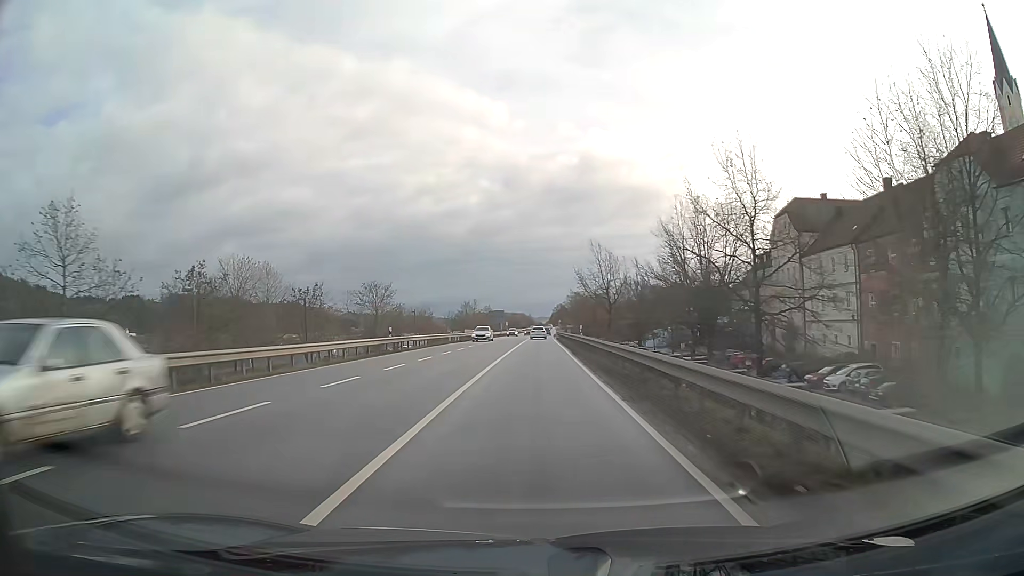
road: primary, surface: asphalt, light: Day
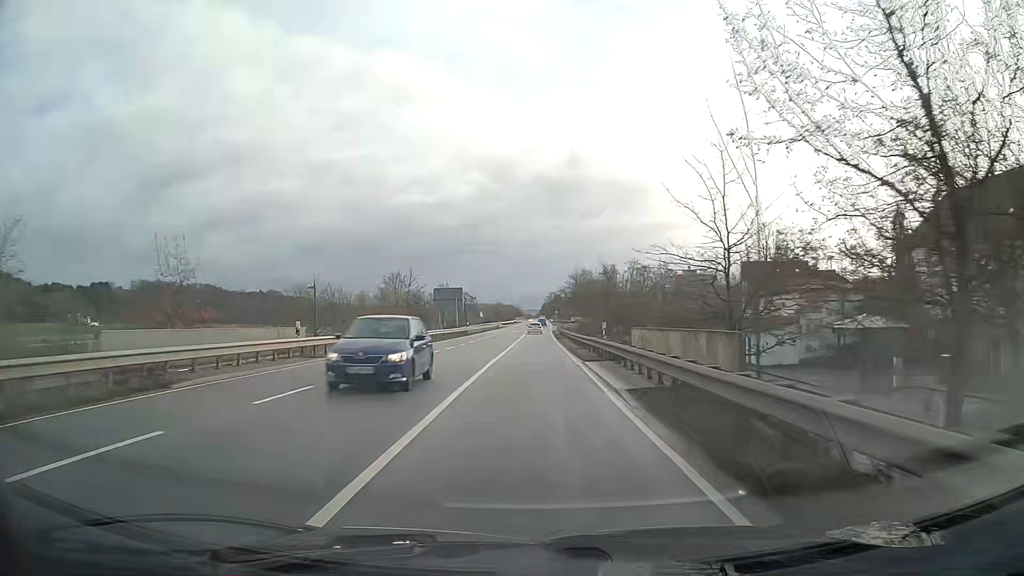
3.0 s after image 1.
(+0.5, +63.8) m; +1°
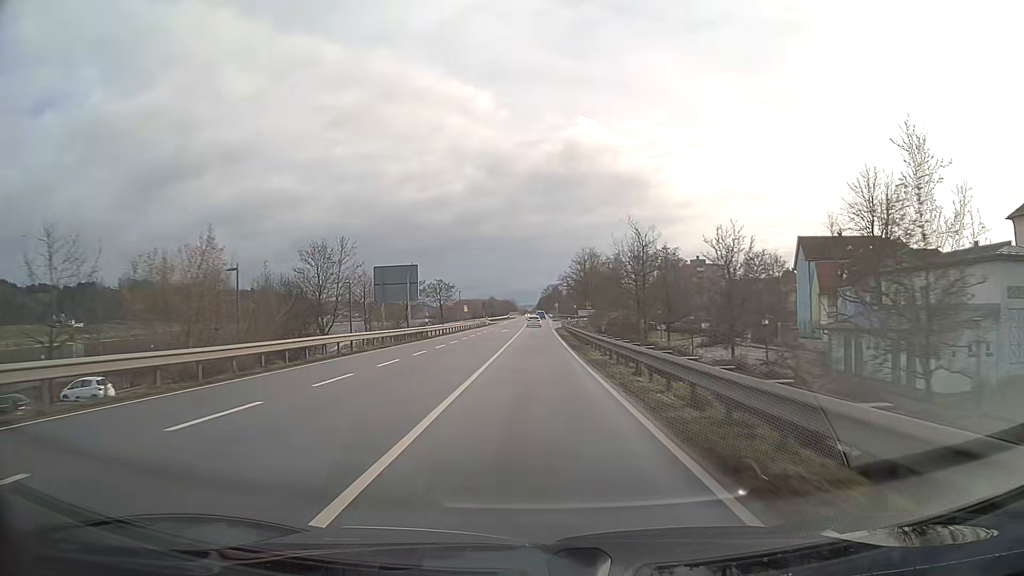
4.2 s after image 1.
(+0.1, +26.8) m; 0°
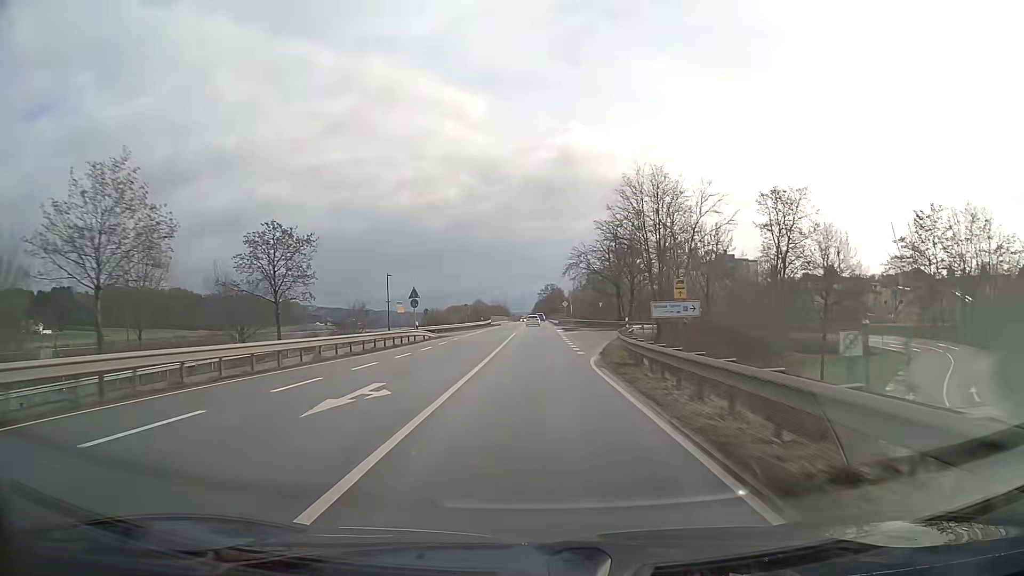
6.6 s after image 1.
(+0.1, +55.7) m; 0°
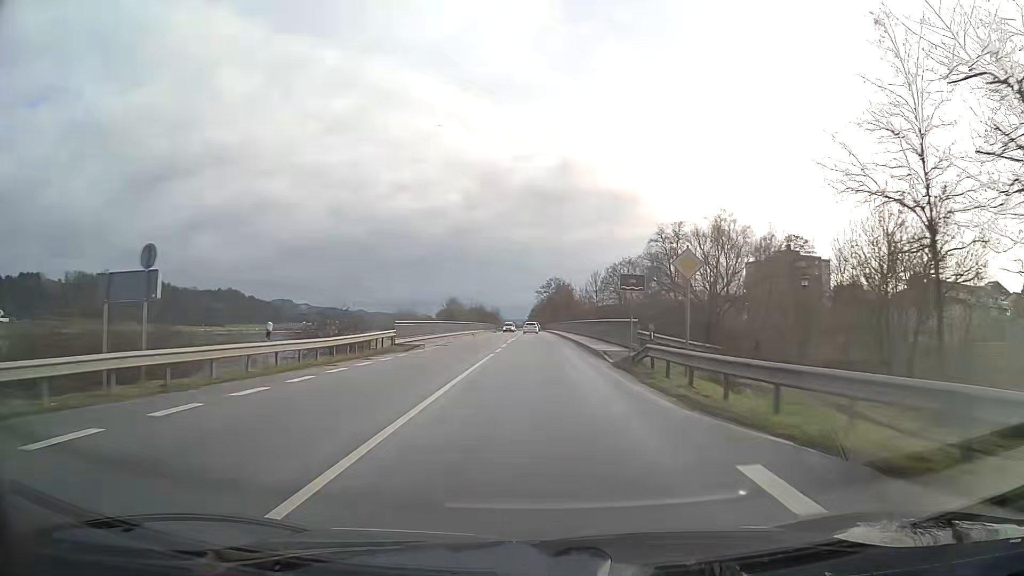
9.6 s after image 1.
(+0.2, +72.3) m; 0°
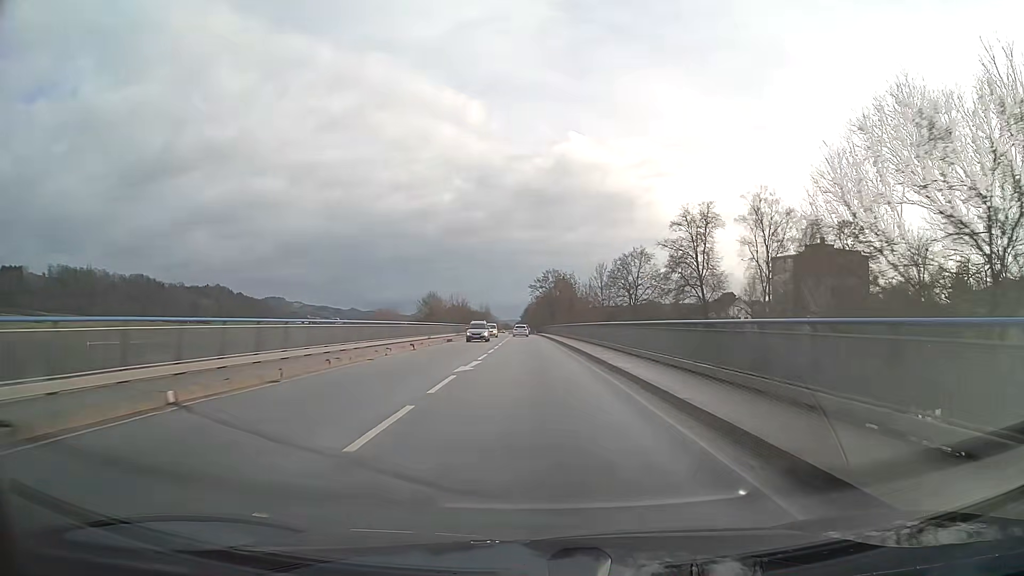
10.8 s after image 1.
(+0.1, +28.8) m; 0°
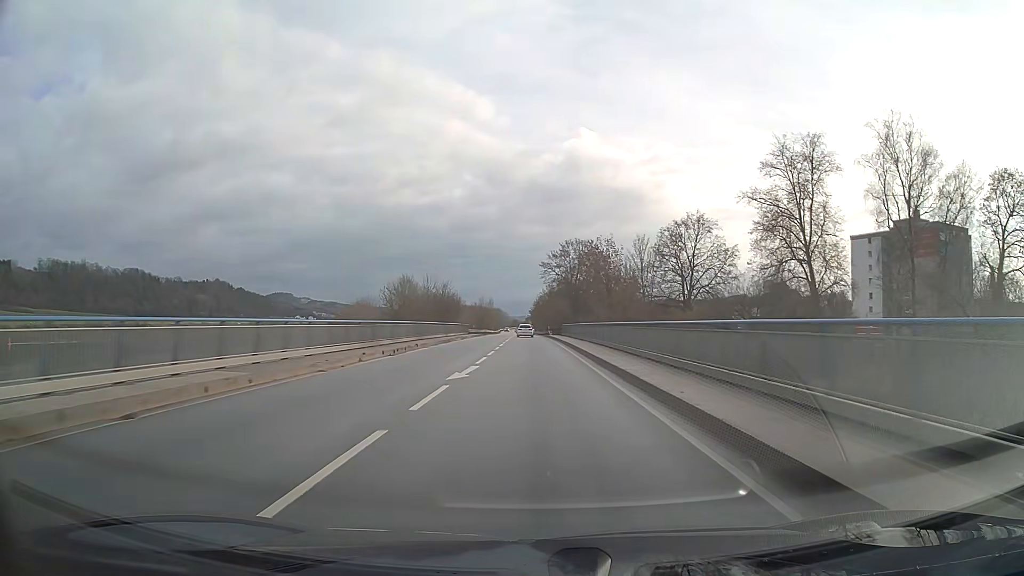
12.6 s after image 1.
(-0.3, +44.4) m; -1°
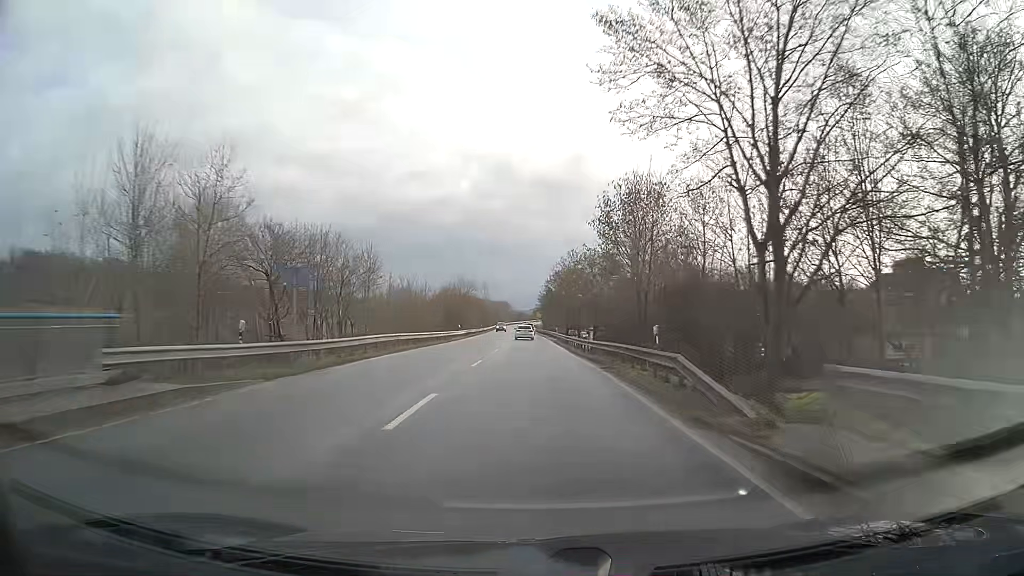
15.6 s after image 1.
(-0.5, +74.7) m; -1°
(0, +10) (0, +20) (0, +30) (0, +40) (0, +50) (-1, +60) (-1, +70) (-1, +80) (-1, +90) (-2, +100) m
